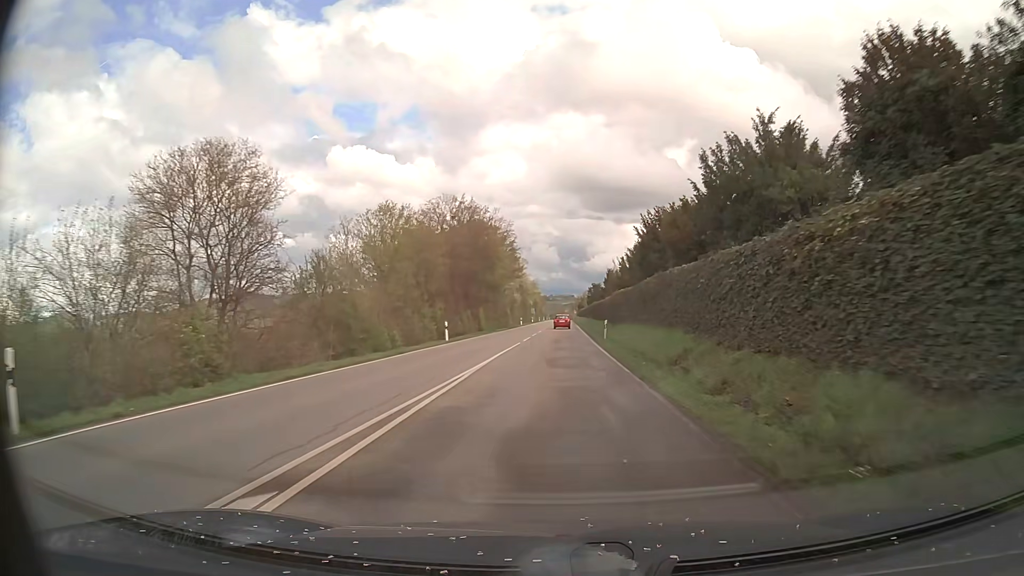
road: tertiary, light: Day
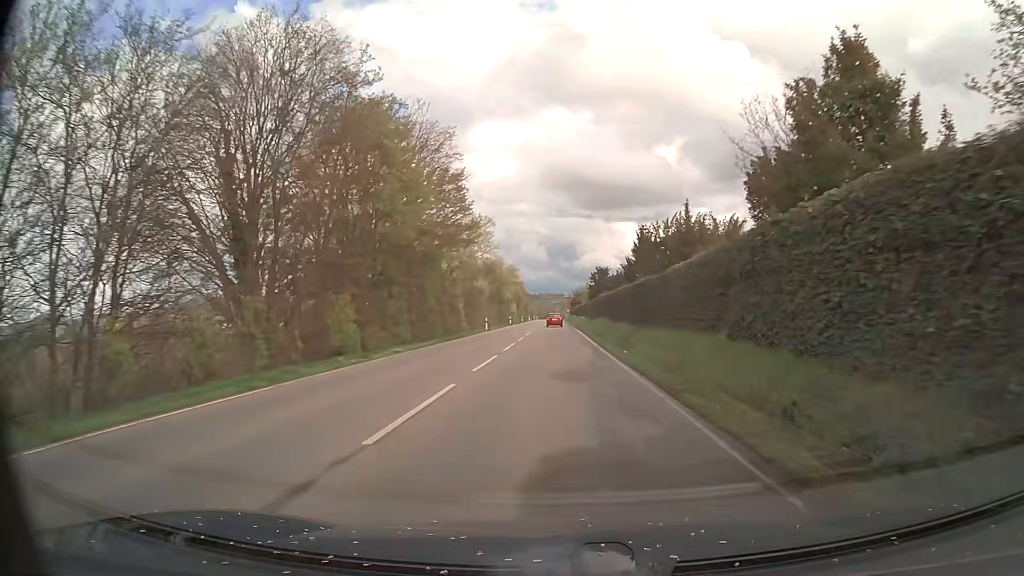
(+0.3, +38.4) m; +1°
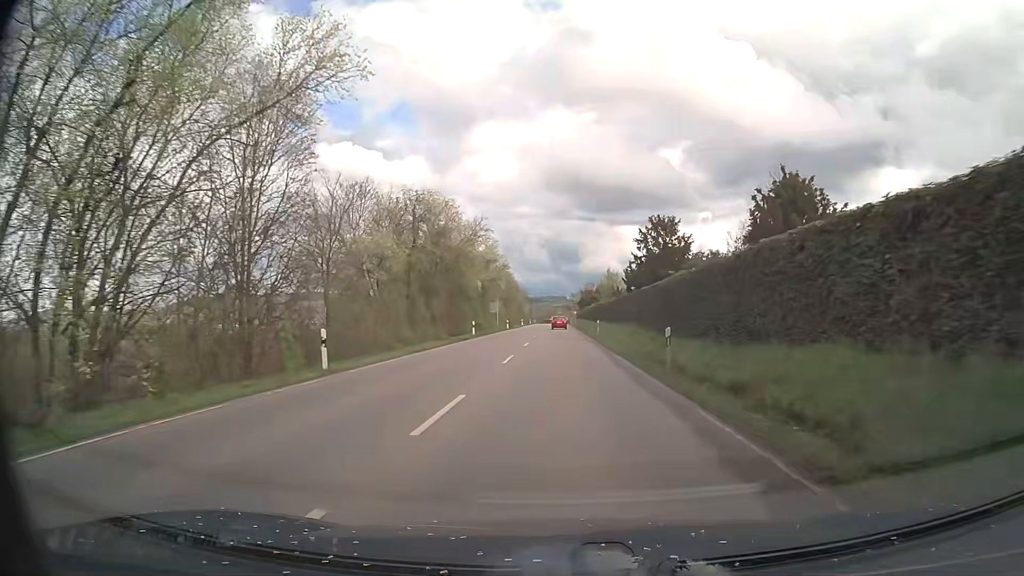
(-0.1, +44.4) m; 0°
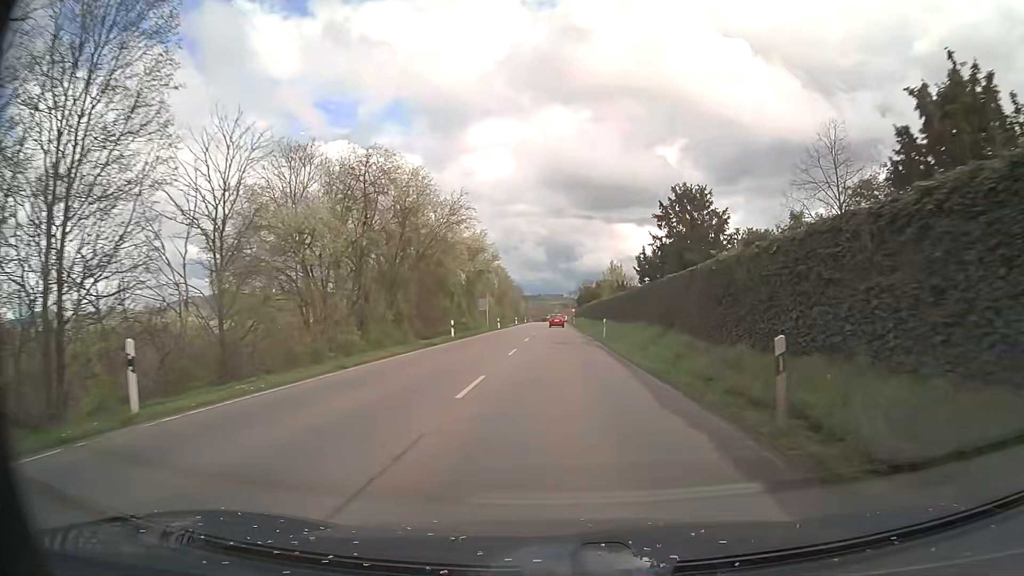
(0.0, +8.7) m; 0°
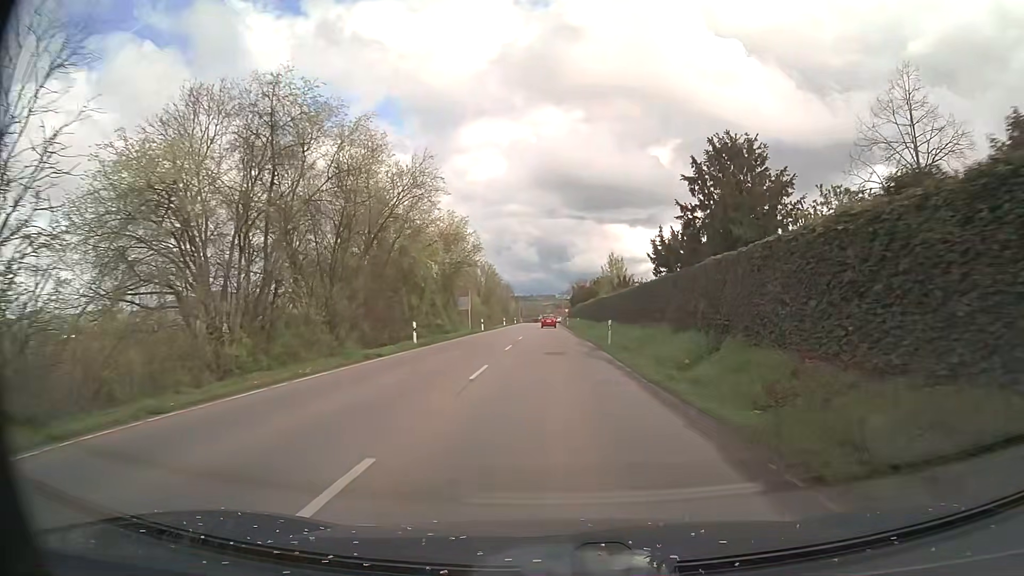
(+0.1, +8.7) m; +1°
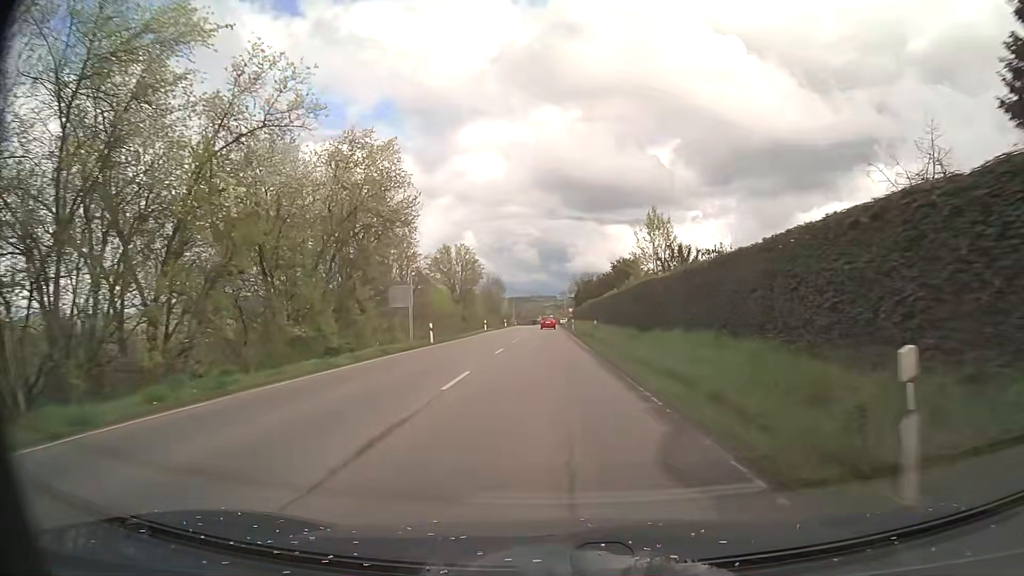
(+0.1, +26.1) m; 0°
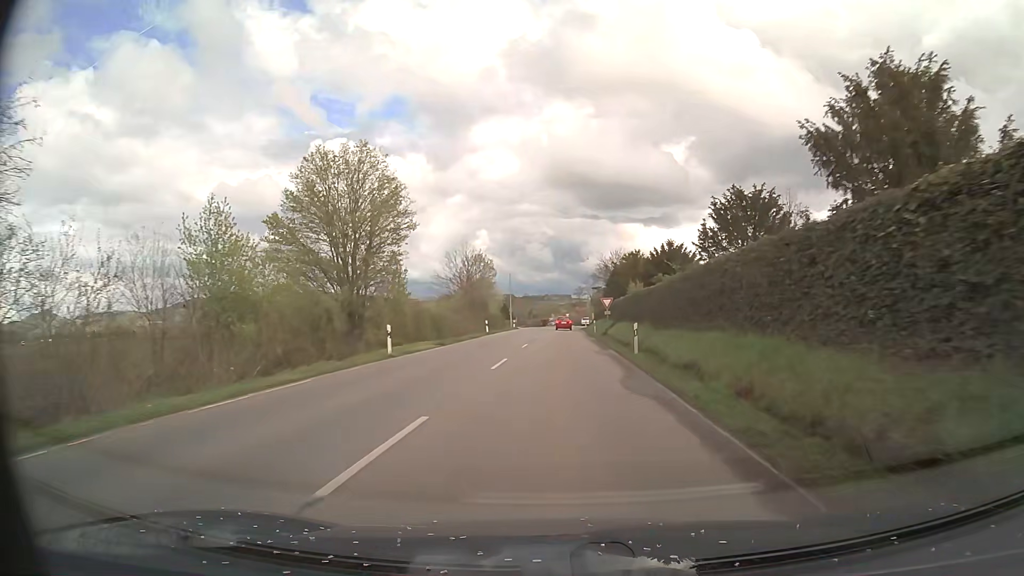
(-0.8, +43.8) m; -2°
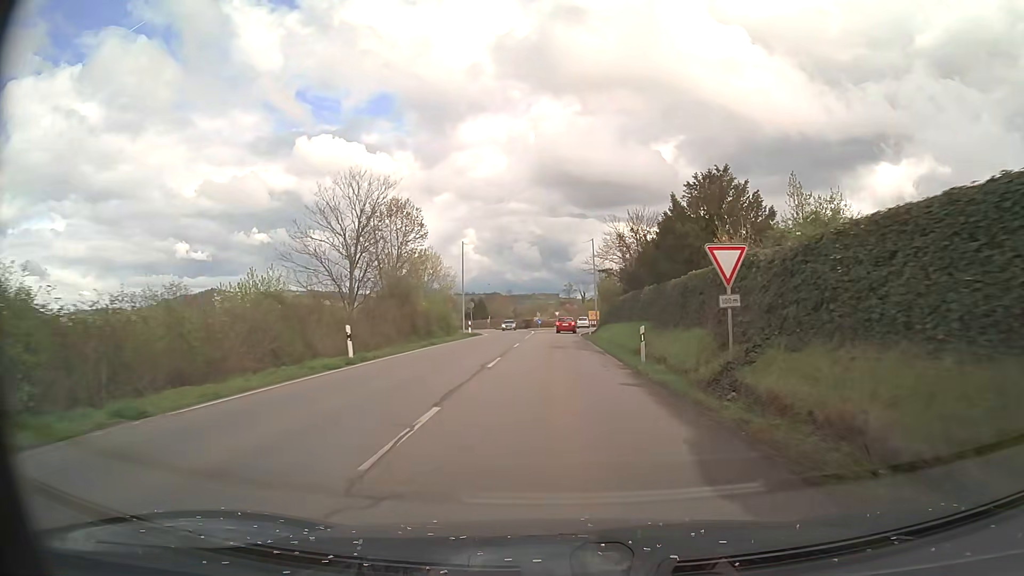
(+0.3, +35.2) m; +1°
(0, +10) (0, +20) (0, +30) (0, +40) (+1, +50) (+1, +60) (+2, +70) (+3, +80) (+5, +90) (+9, +99) m
